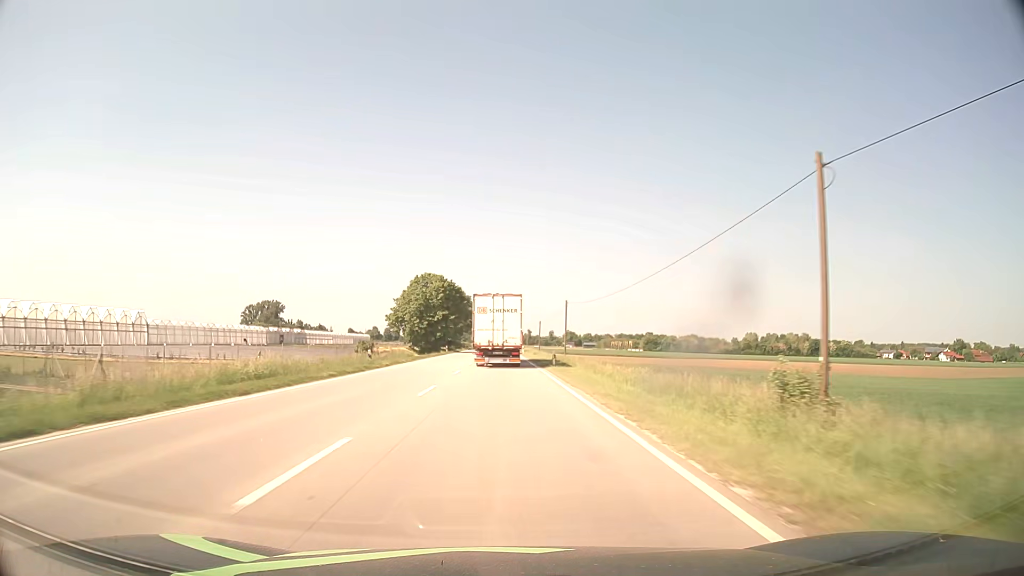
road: primary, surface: asphalt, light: Day
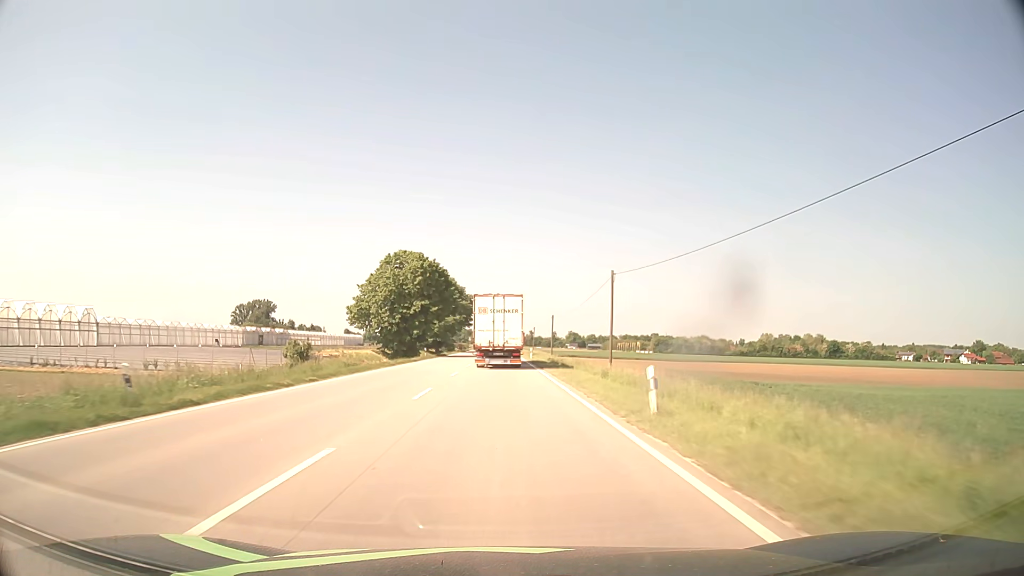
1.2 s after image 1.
(0.0, +24.8) m; 0°
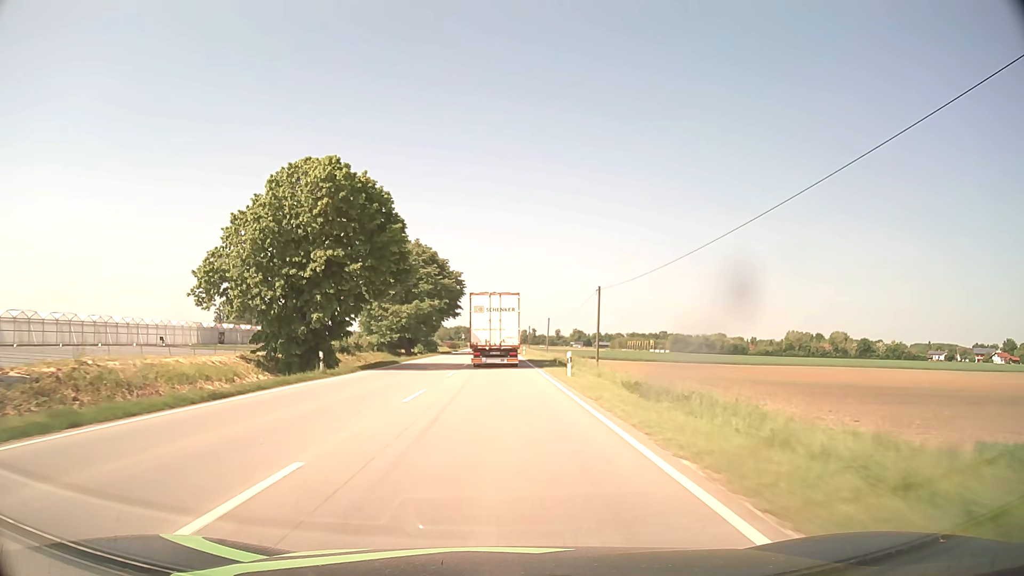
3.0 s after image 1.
(+0.1, +36.8) m; 0°
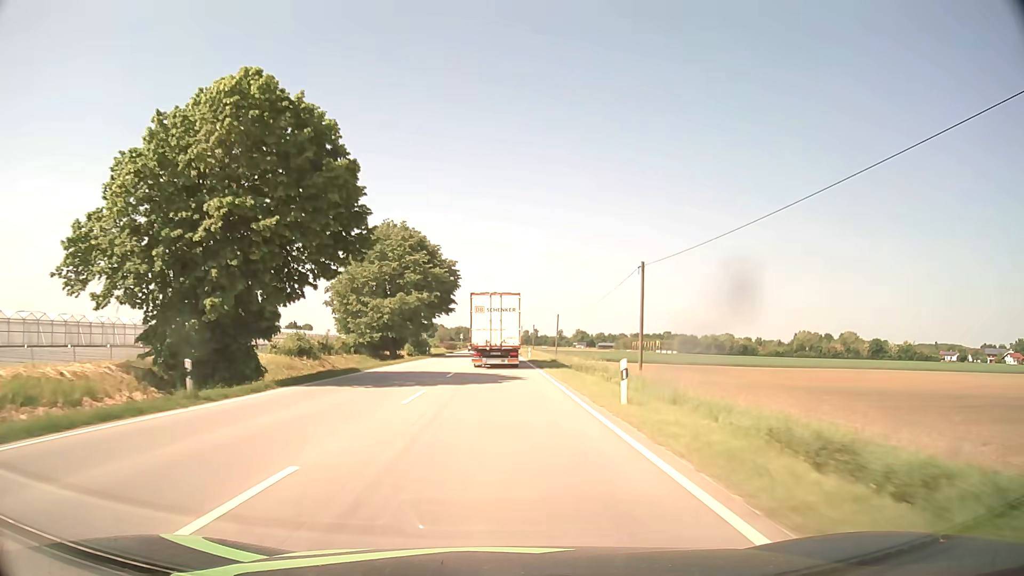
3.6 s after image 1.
(0.0, +12.2) m; 0°
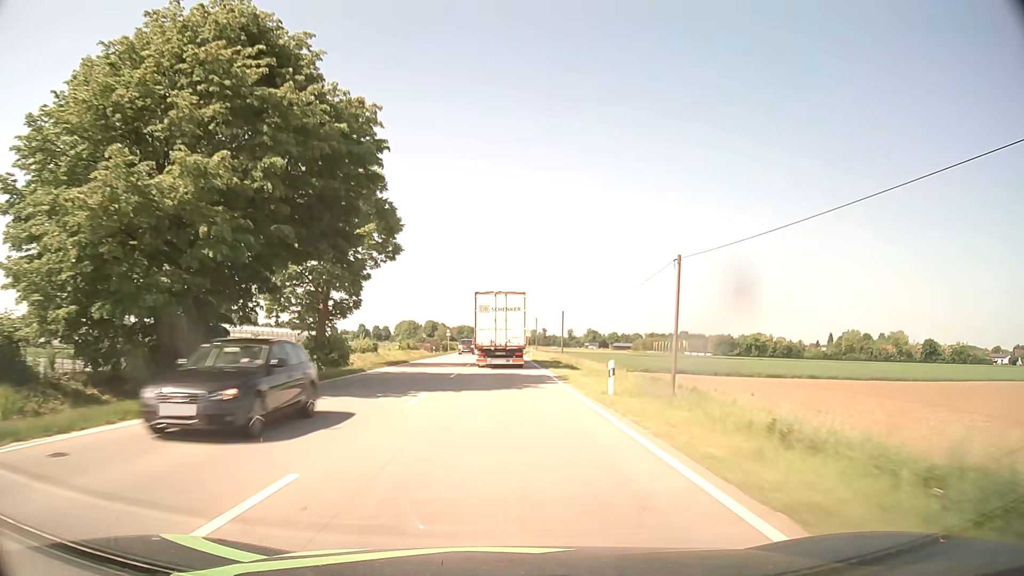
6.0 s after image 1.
(-0.2, +48.3) m; 0°
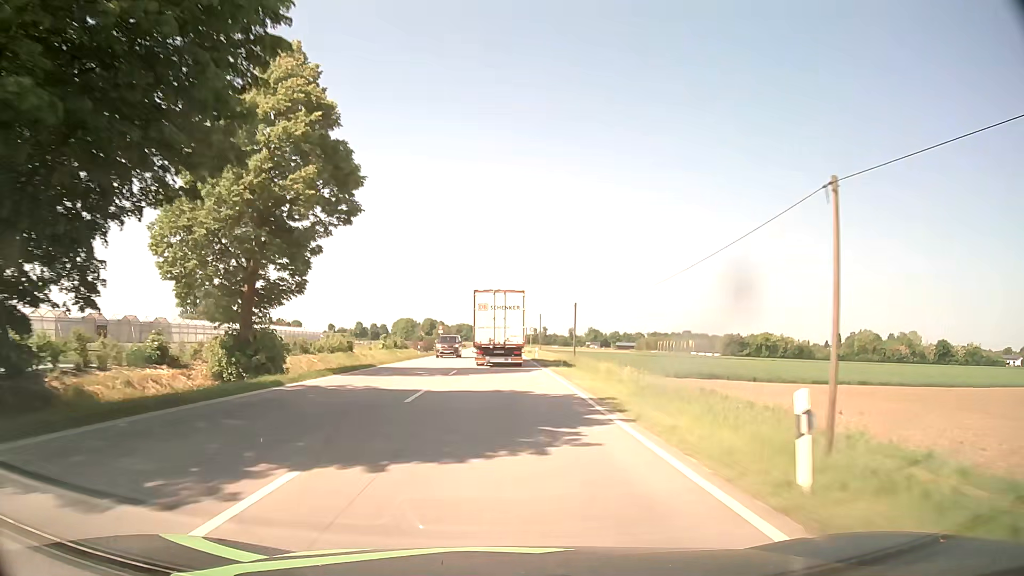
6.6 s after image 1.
(0.0, +12.0) m; 0°
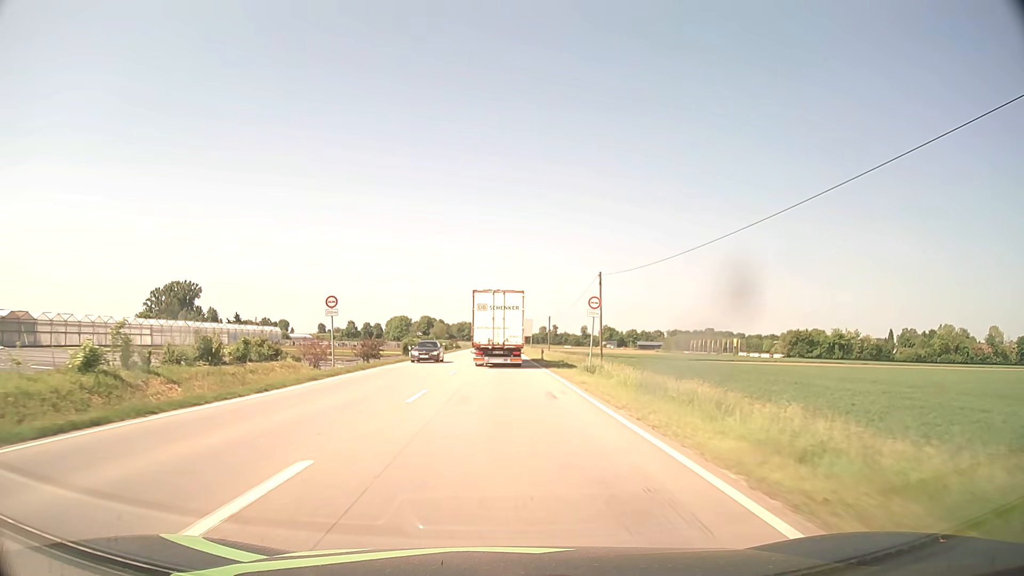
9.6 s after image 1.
(-0.3, +59.1) m; -1°
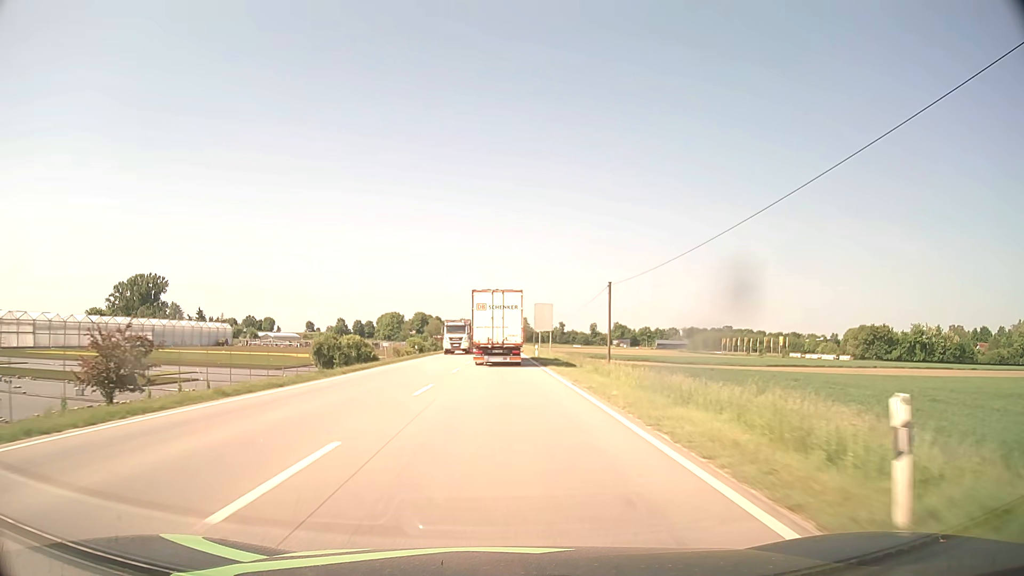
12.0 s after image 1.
(-0.1, +46.6) m; 0°
(0, +10) (0, +20) (0, +30) (0, +40) (0, +50) (0, +60) (0, +70) (0, +80) (0, +90) (0, +100) m
